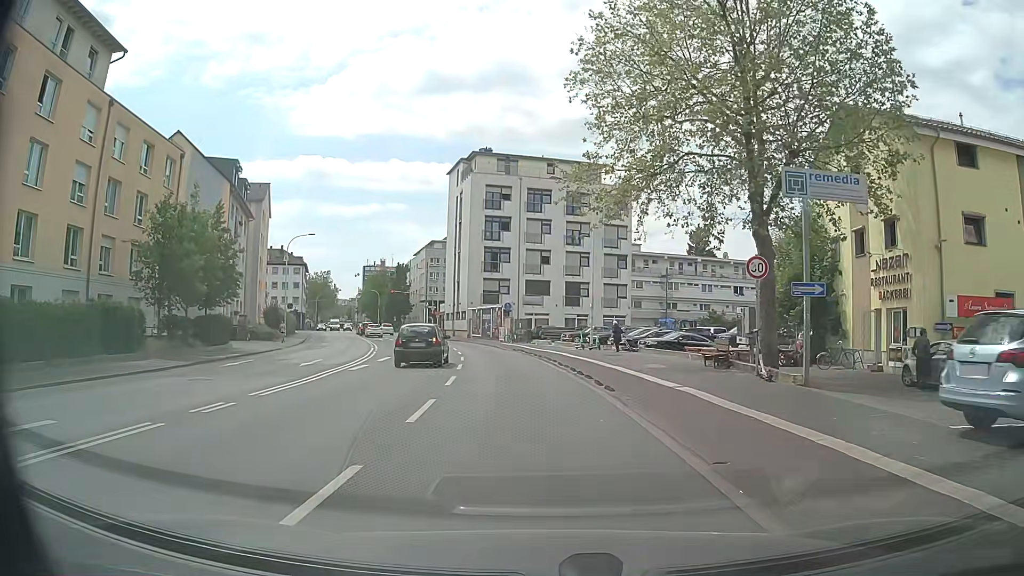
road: primary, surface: asphalt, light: Day
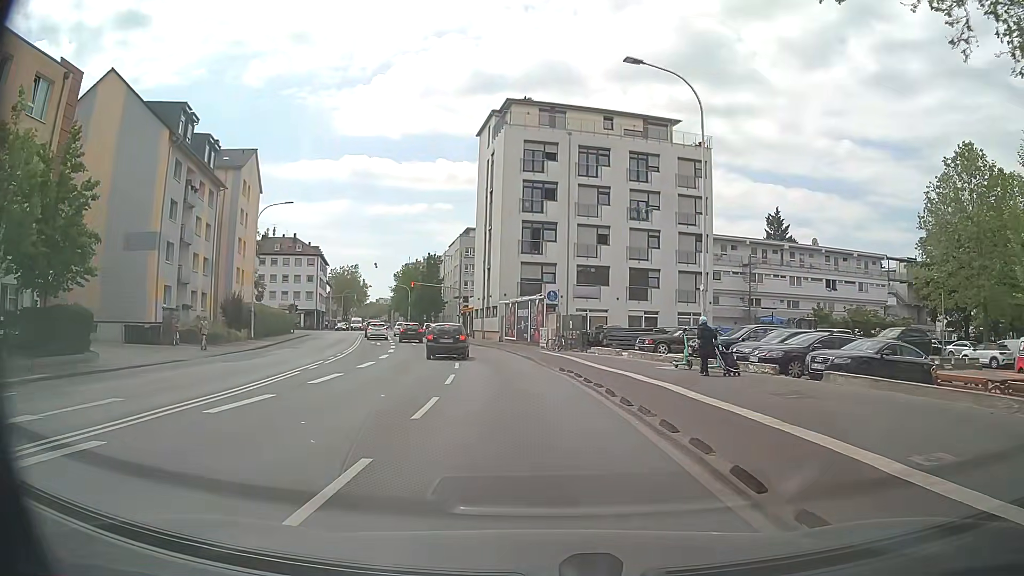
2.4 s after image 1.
(-0.9, +17.8) m; -6°
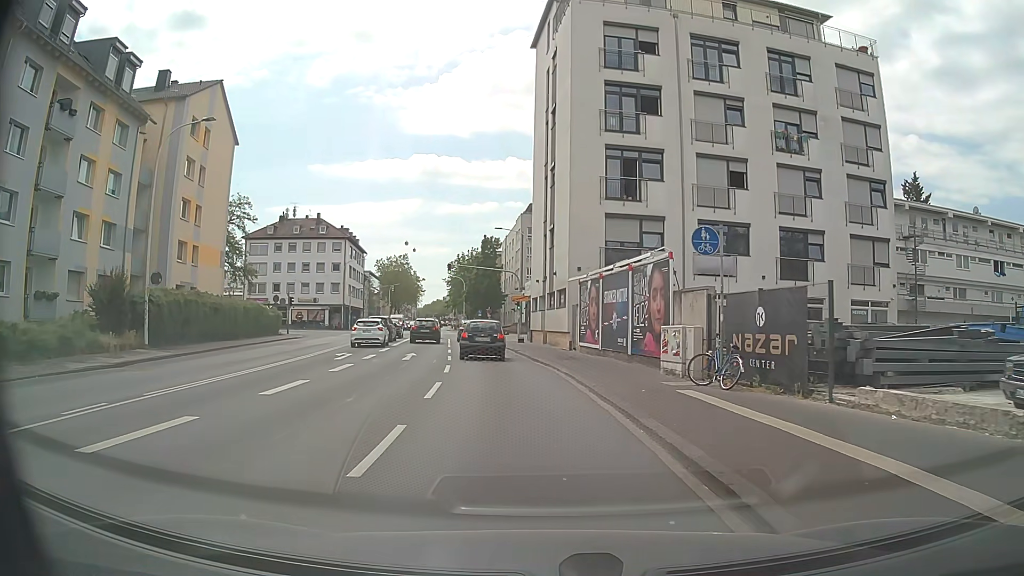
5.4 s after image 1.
(-0.8, +22.2) m; -5°
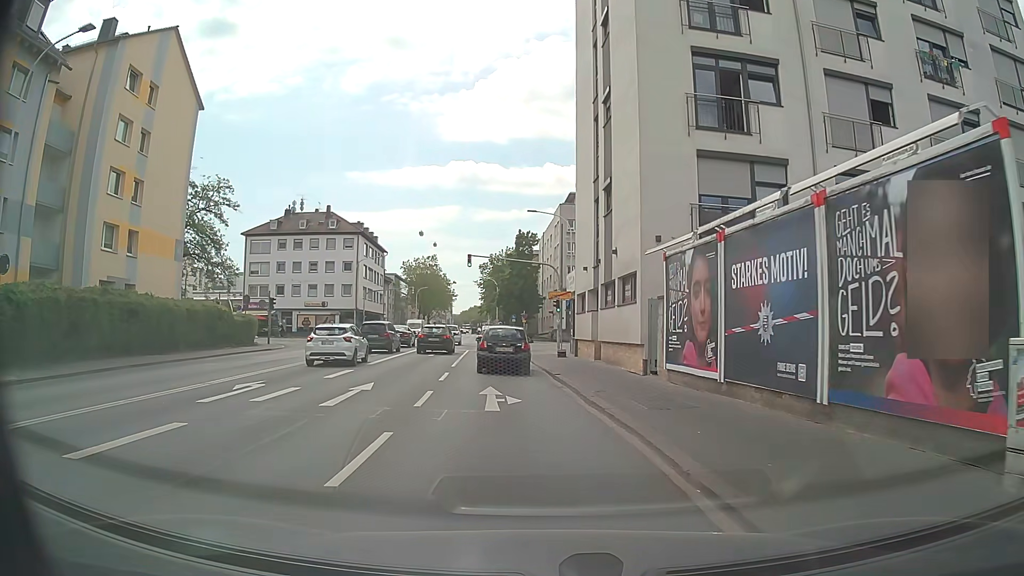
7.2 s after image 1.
(-0.5, +12.3) m; -4°
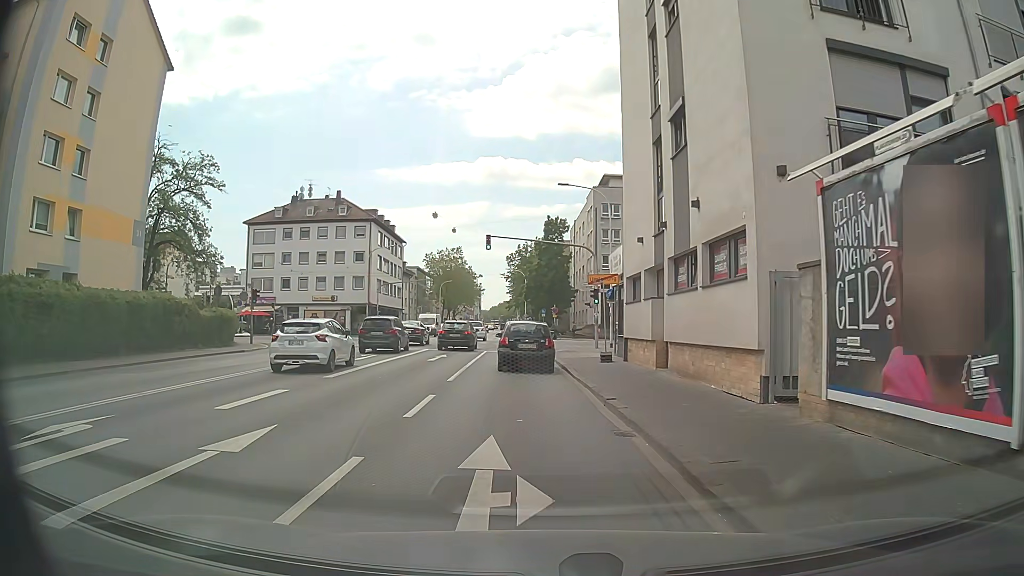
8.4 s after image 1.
(-0.2, +7.8) m; -2°
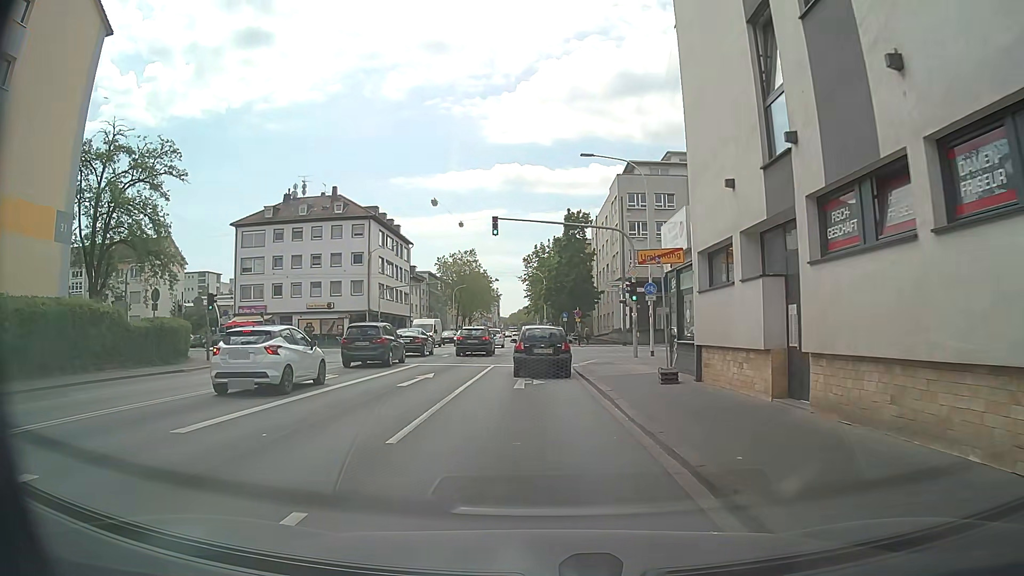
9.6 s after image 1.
(-0.2, +8.1) m; -2°
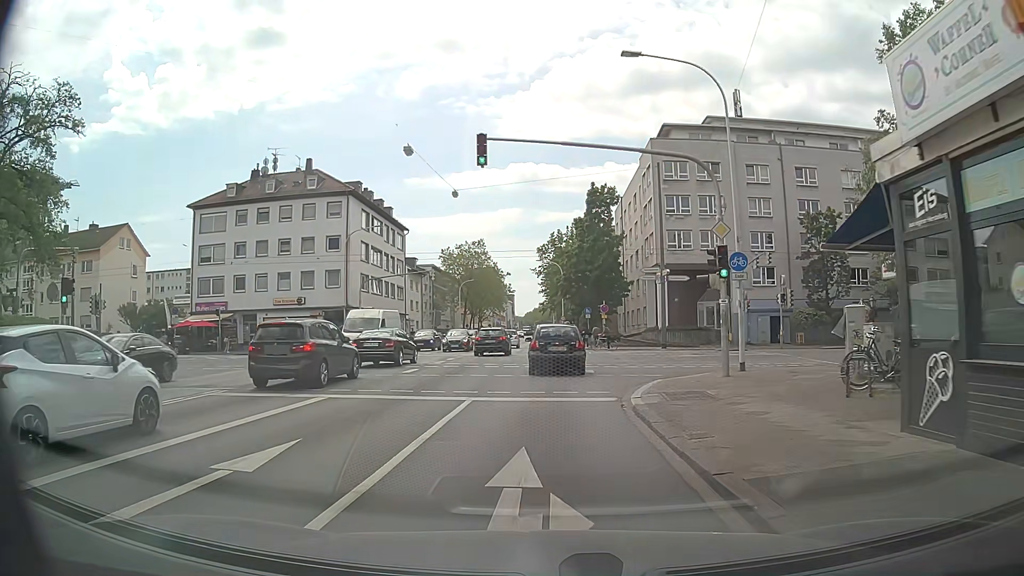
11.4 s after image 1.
(-0.3, +12.7) m; -1°
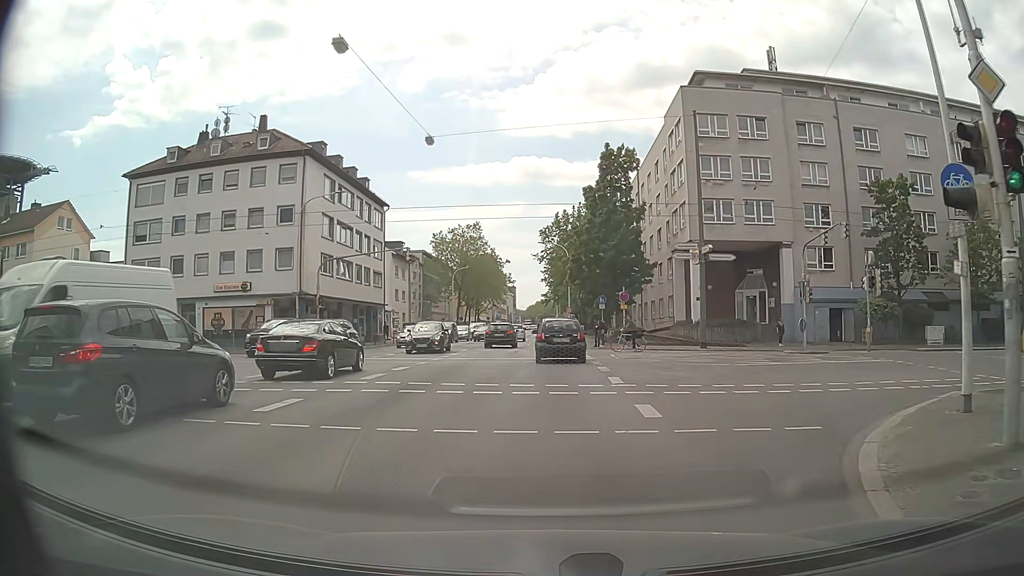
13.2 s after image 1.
(-0.1, +11.1) m; 0°
(+1, +10) (+8, +16) (+18, +18) (+28, +19) (+38, +19) (+48, +20) (+58, +20) (+68, +20) (+78, +20) (+88, +20) m
